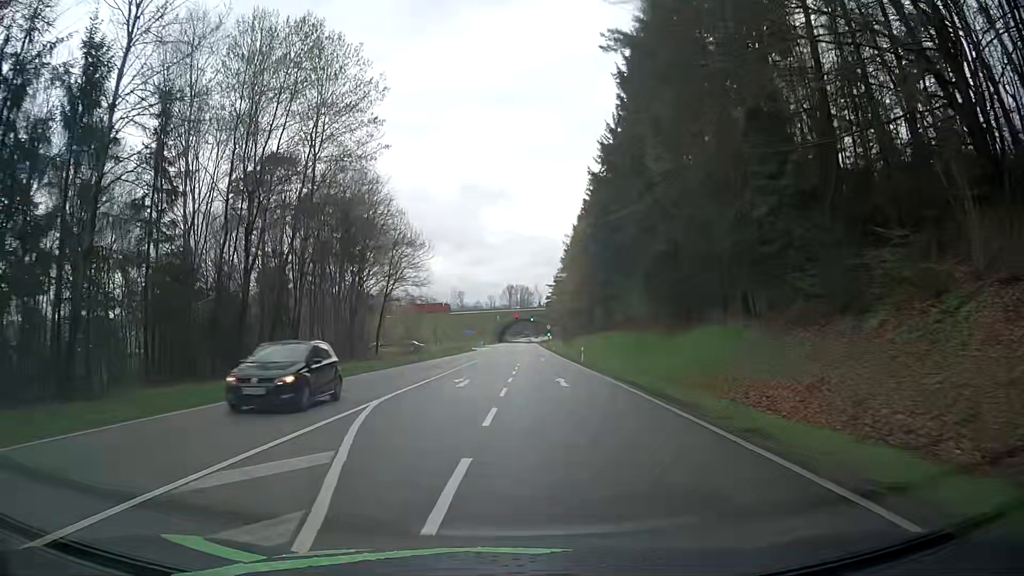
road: secondary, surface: asphalt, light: Day
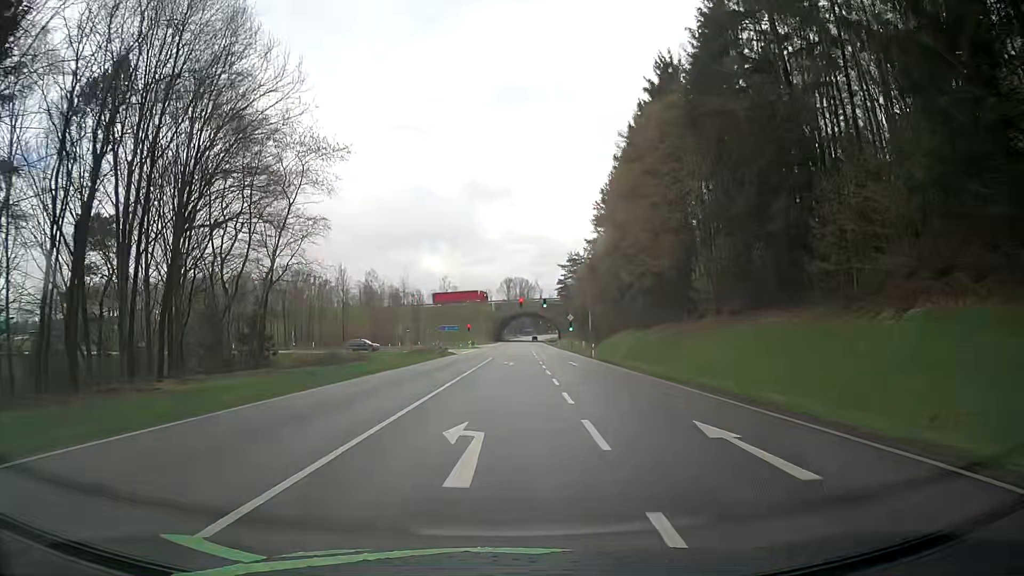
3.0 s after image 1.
(+0.1, +44.4) m; 0°
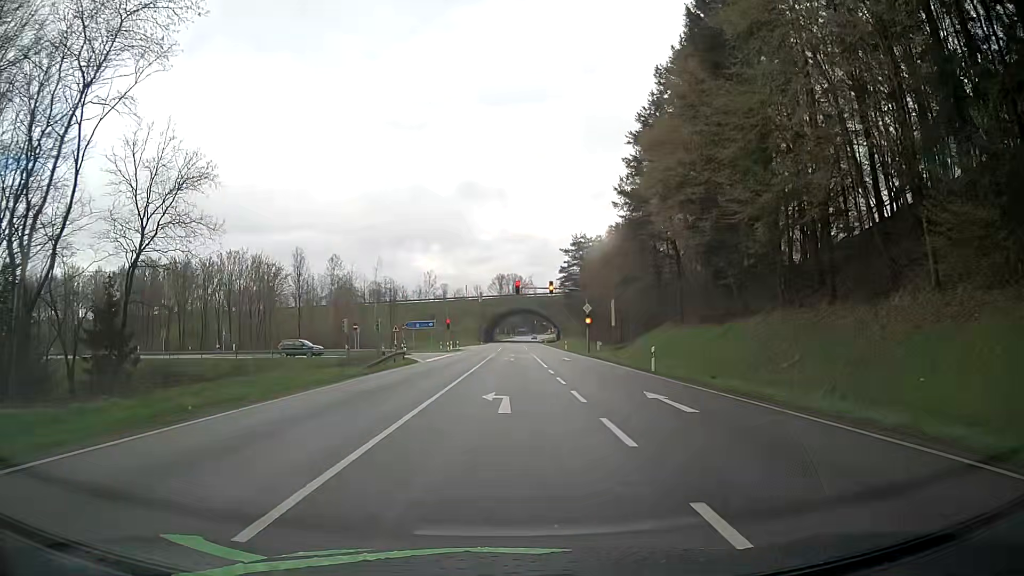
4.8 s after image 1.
(+0.2, +23.7) m; +1°
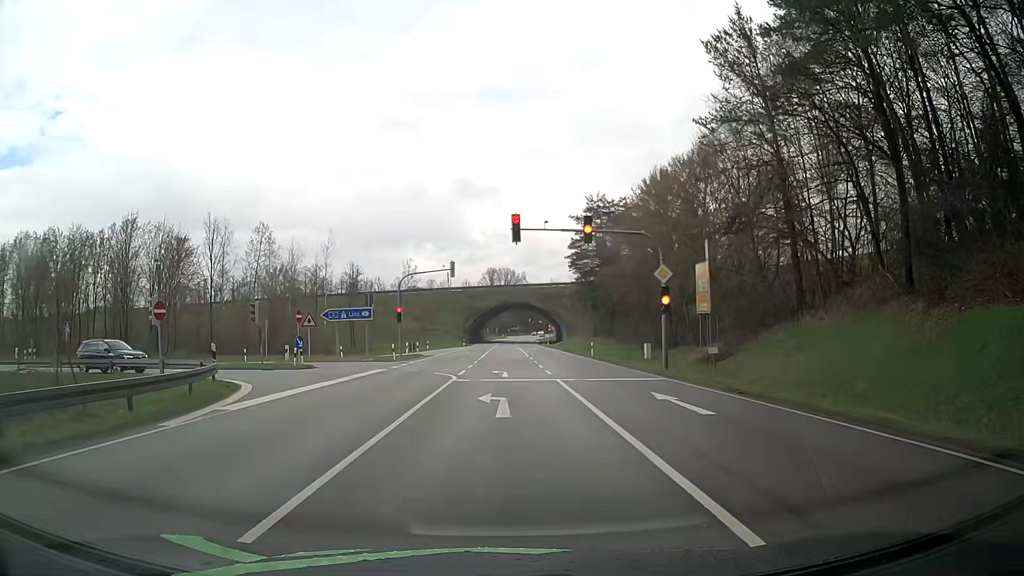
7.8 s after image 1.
(+0.3, +30.4) m; +1°
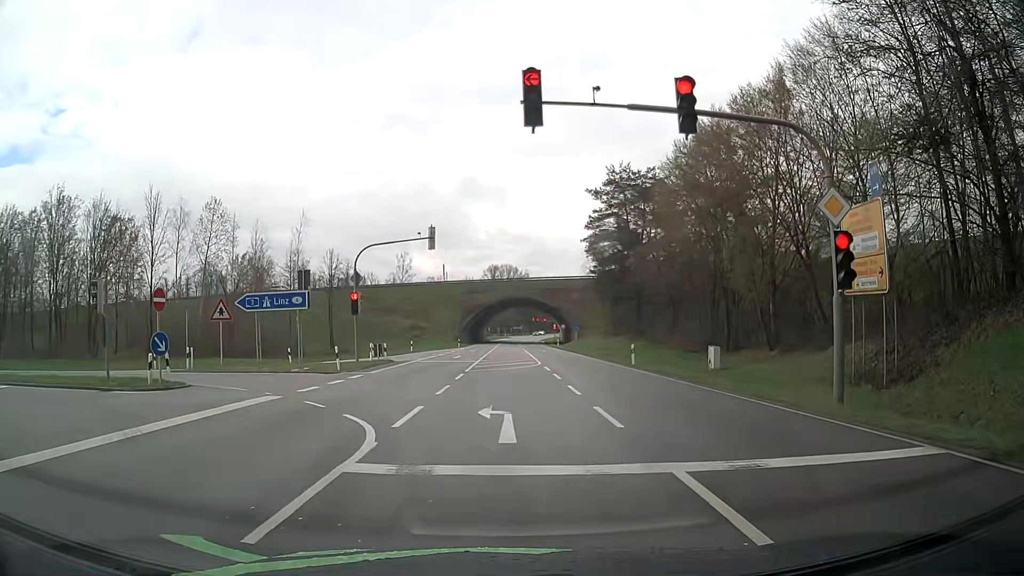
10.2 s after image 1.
(0.0, +14.5) m; 0°
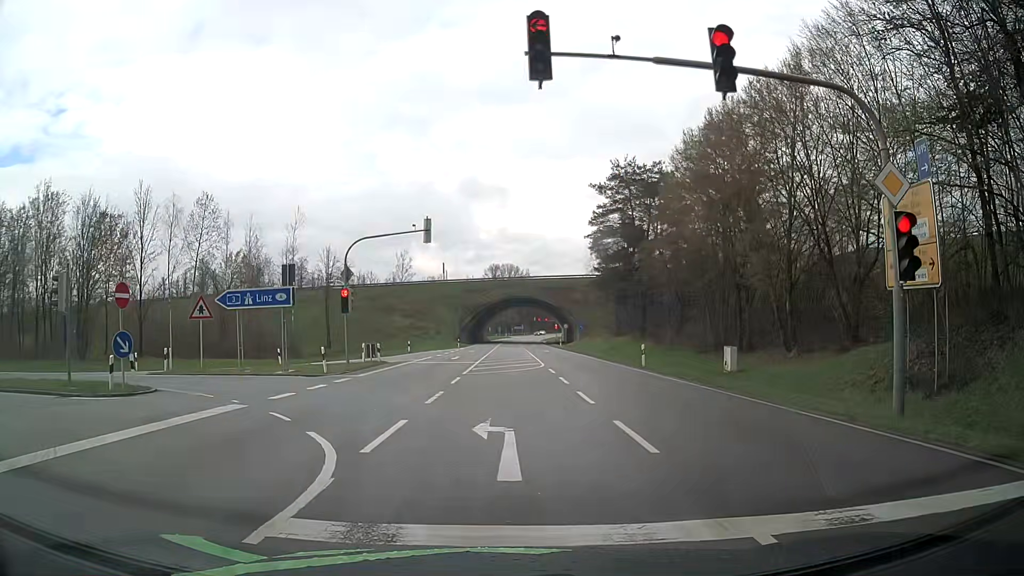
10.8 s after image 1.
(0.0, +2.2) m; -1°
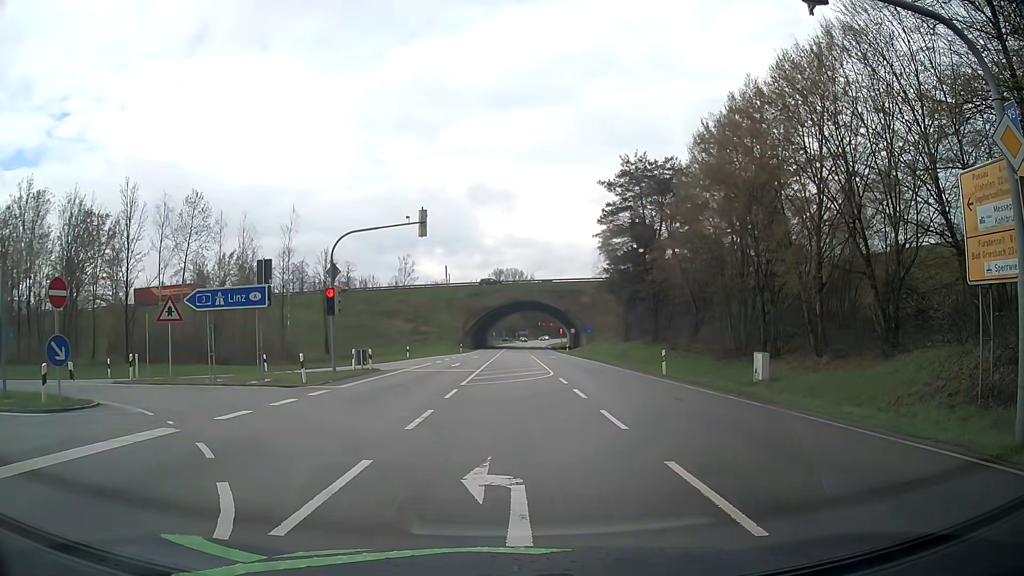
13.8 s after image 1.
(0.0, +3.2) m; +1°
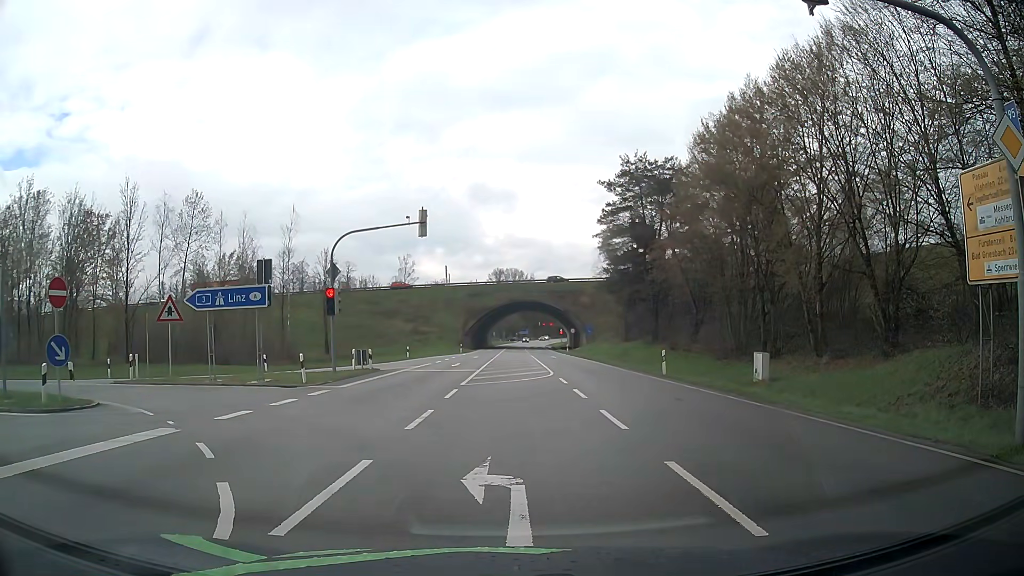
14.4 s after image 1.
(0.0, 0.0) m; 0°
